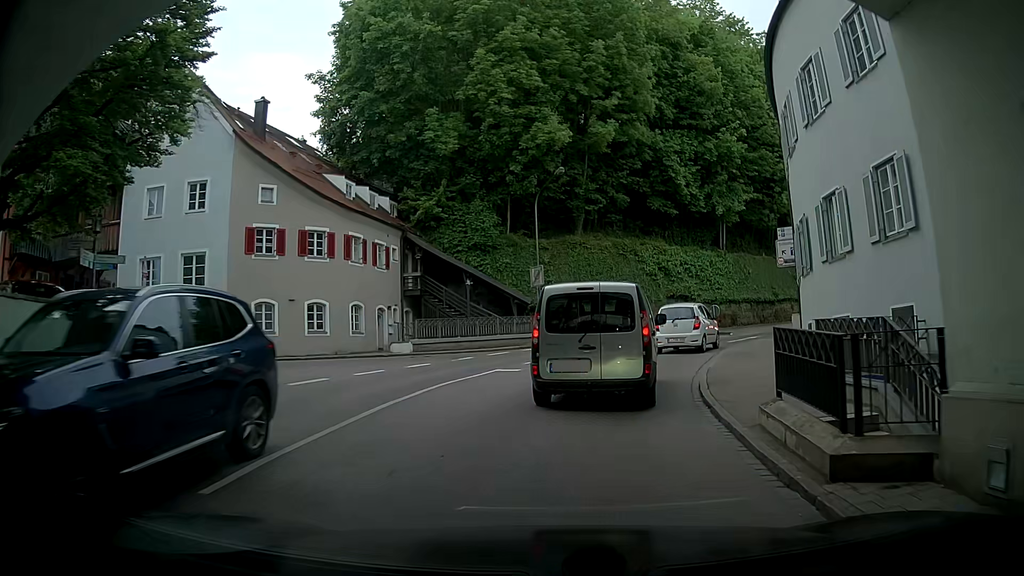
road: secondary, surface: asphalt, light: Day
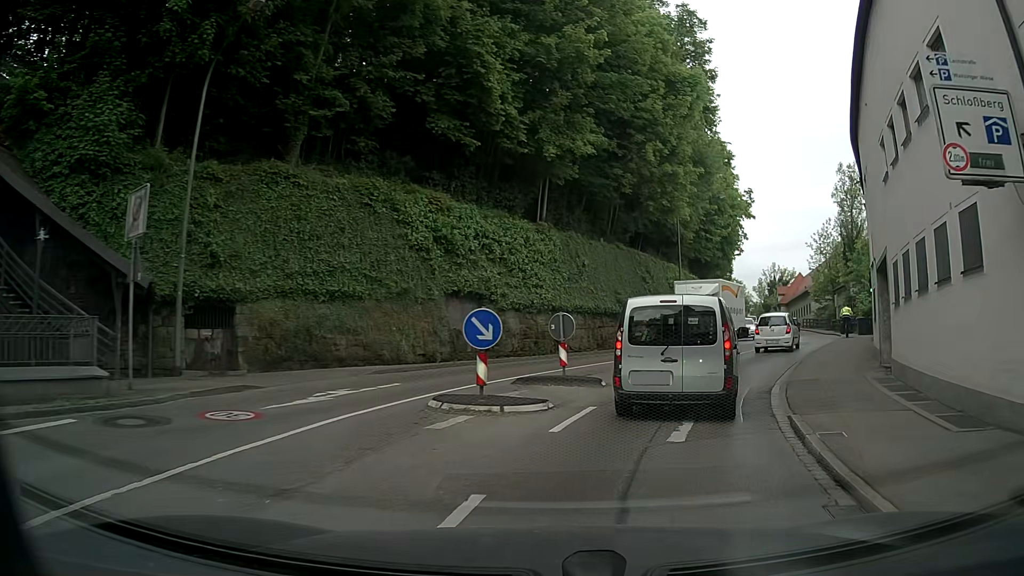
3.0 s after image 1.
(+0.2, +20.3) m; +13°
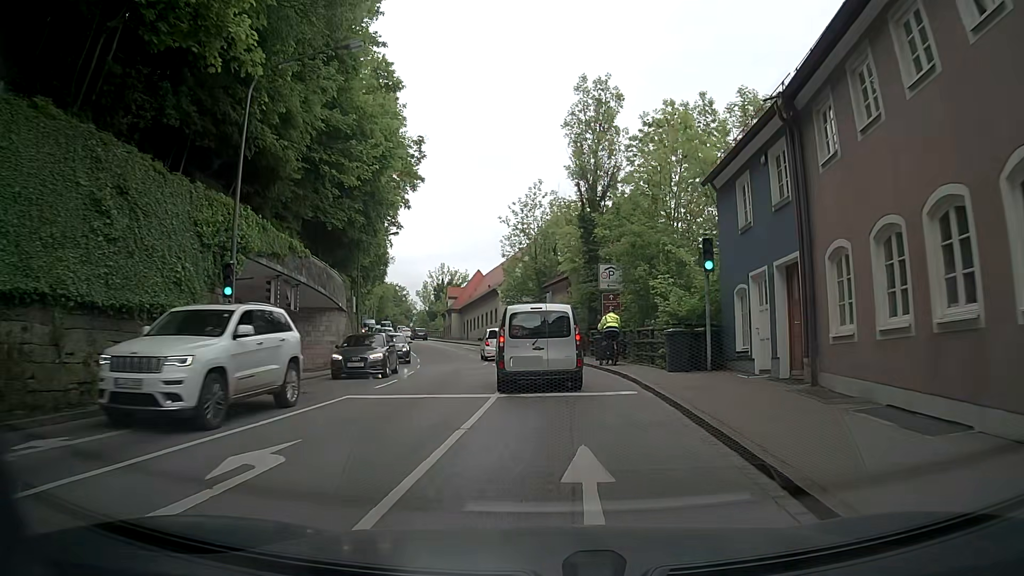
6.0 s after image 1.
(+6.7, +24.1) m; +25°
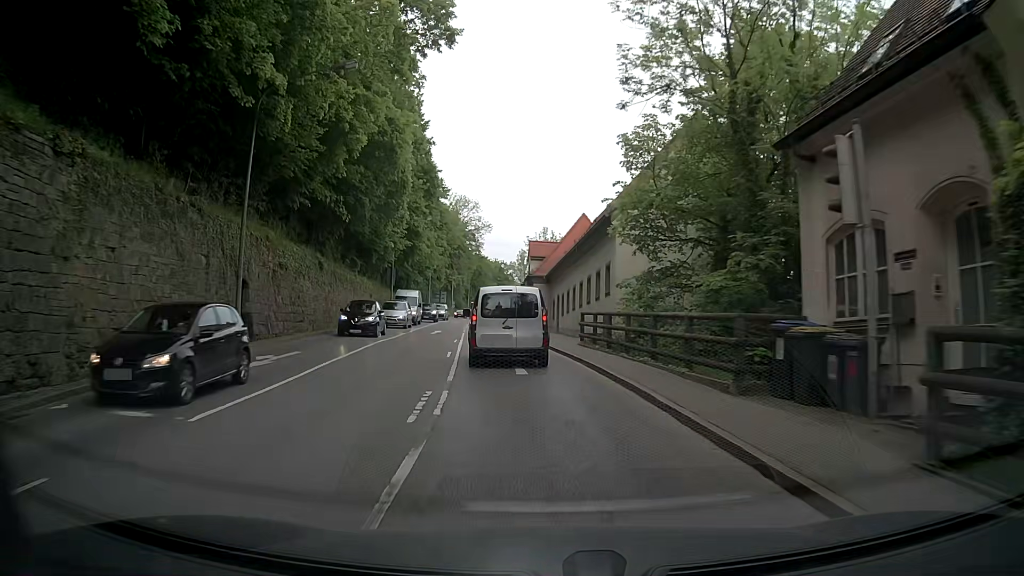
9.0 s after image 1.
(-0.2, +33.6) m; -7°
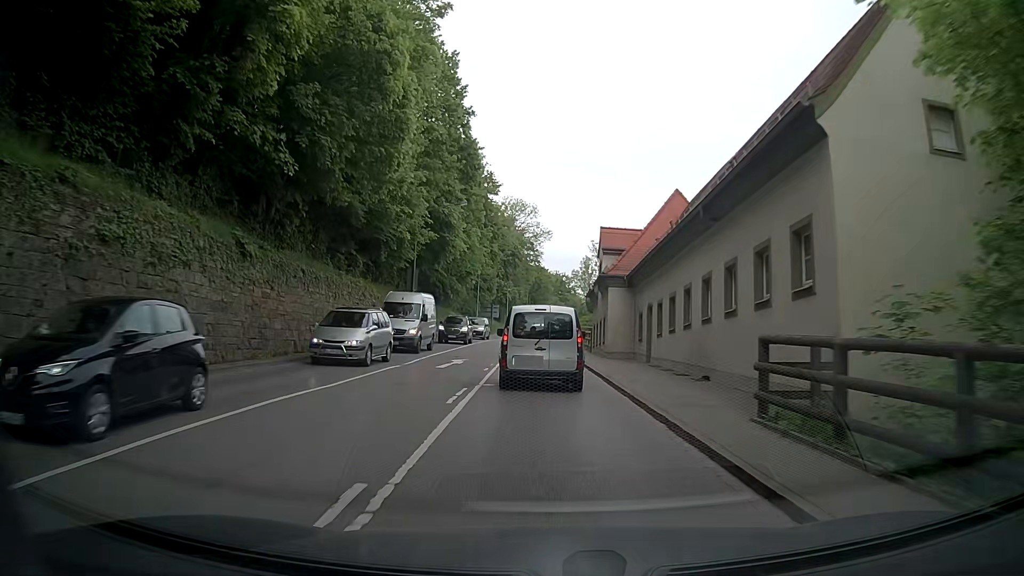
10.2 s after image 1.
(-0.6, +14.7) m; -5°
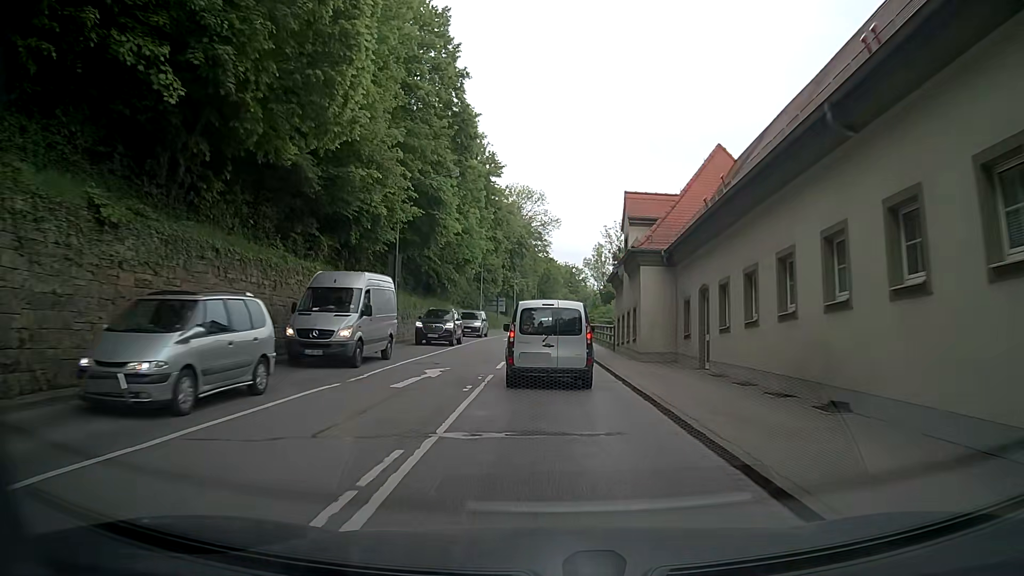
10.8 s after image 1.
(-0.1, +7.3) m; -1°
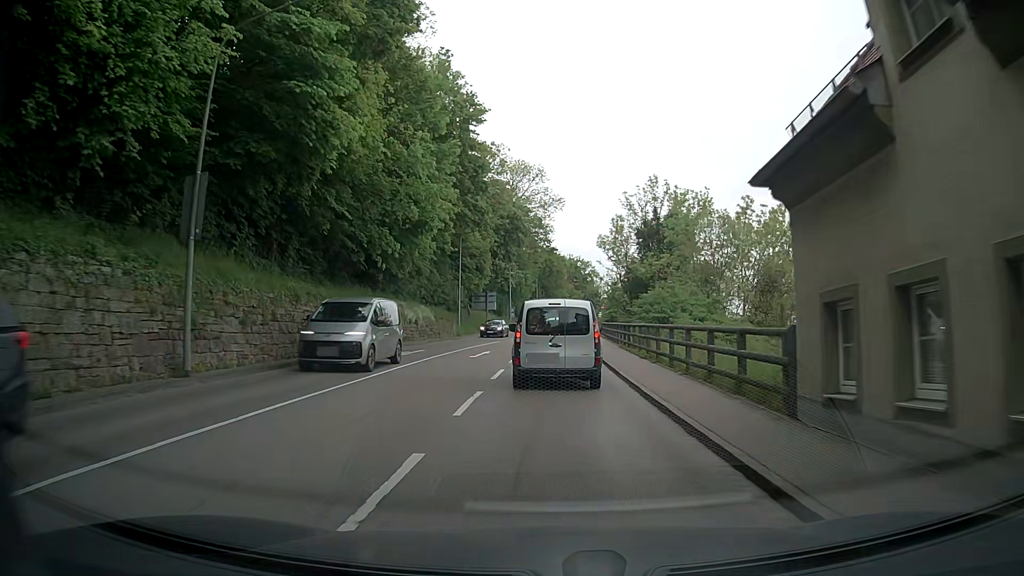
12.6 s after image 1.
(-0.1, +21.1) m; -1°
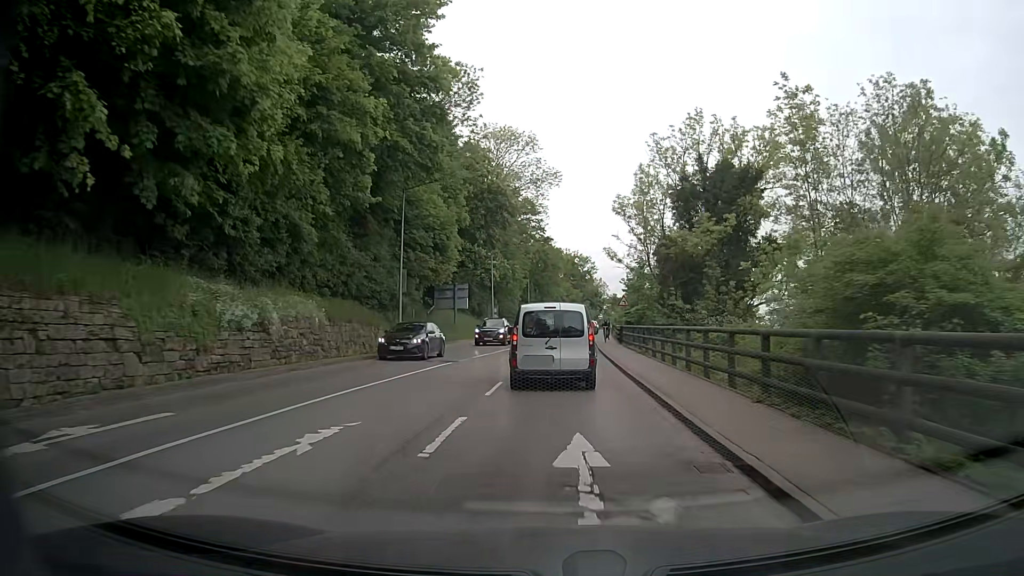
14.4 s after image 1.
(+0.2, +21.0) m; 0°
(0, +10) (0, +20) (+1, +30) (+1, +40) (+2, +50) (+3, +60) (+3, +70) (+5, +80) (+6, +90) (+7, +100) m
